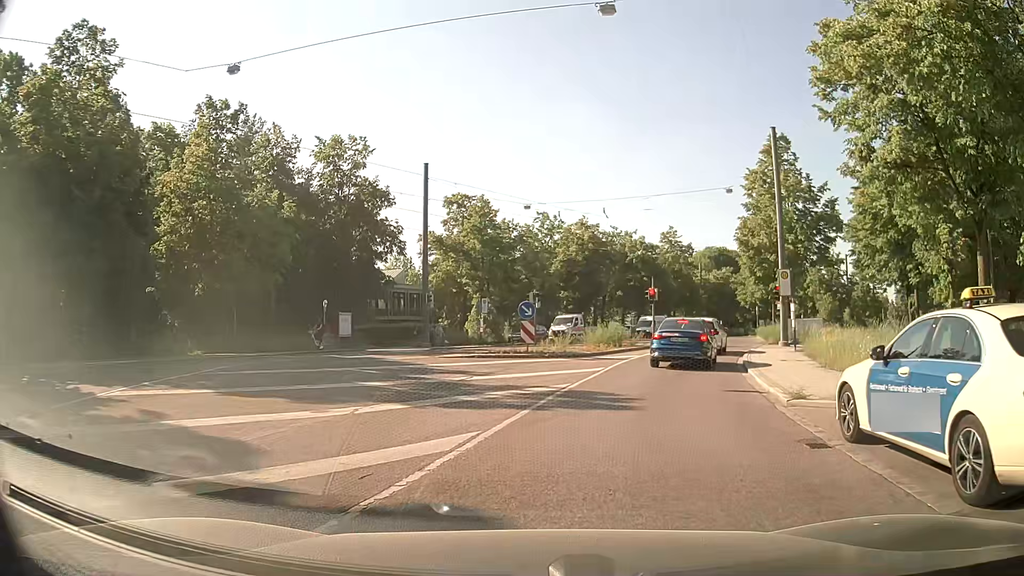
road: residential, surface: asphalt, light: Day
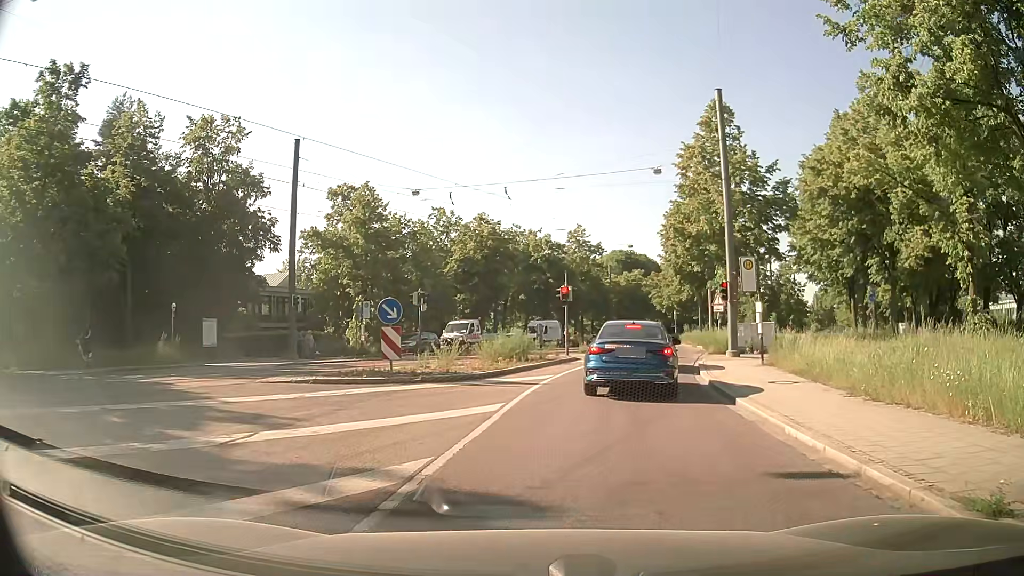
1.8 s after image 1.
(+0.5, +7.3) m; +10°
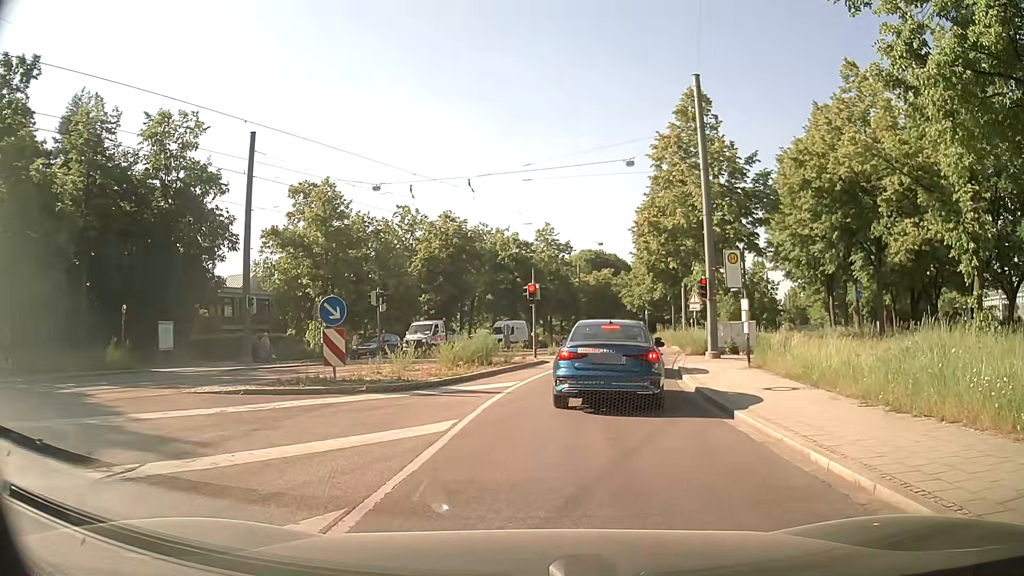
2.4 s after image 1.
(0.0, +1.9) m; +1°
